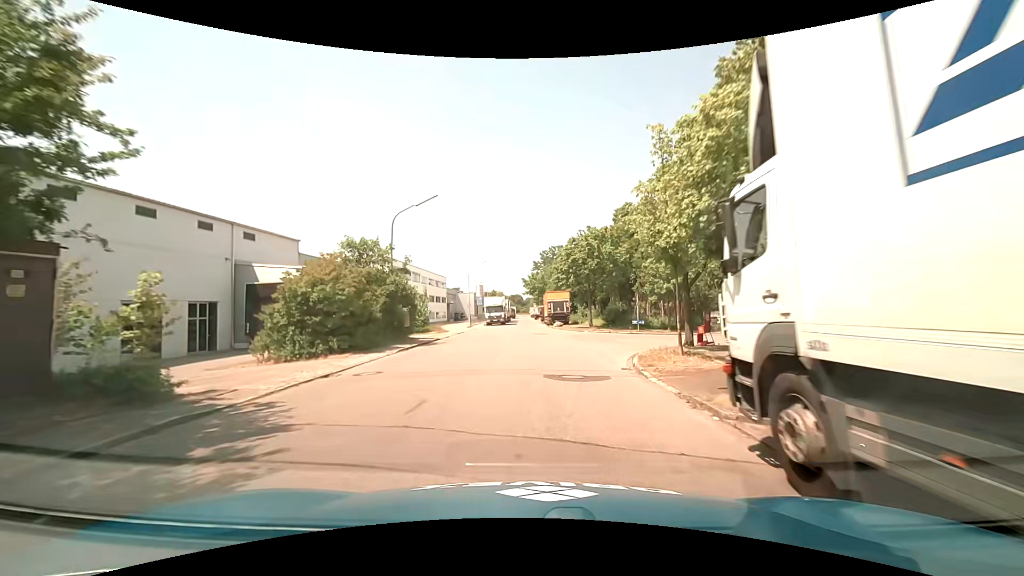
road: tertiary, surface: asphalt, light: Day
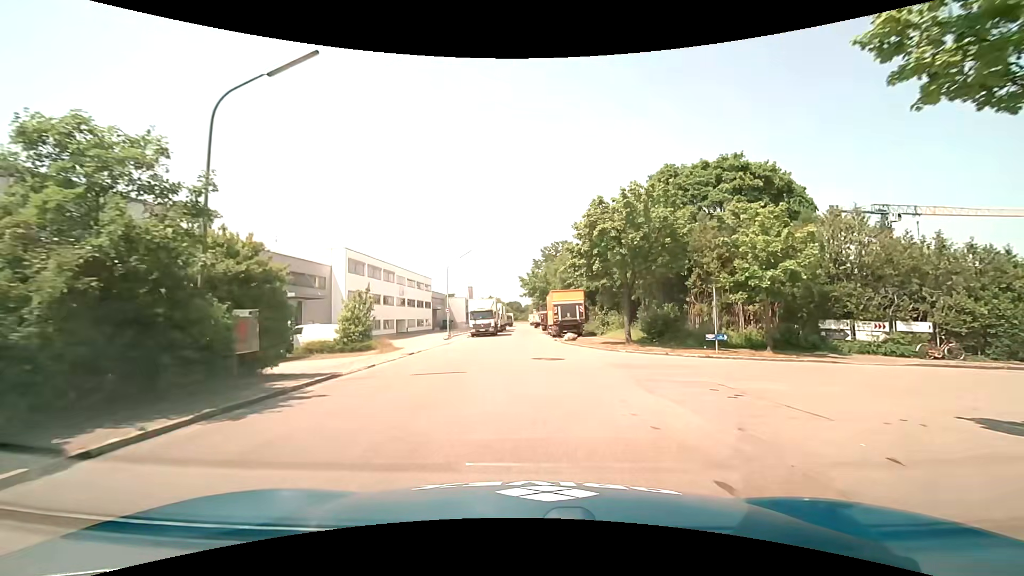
(-0.1, +15.6) m; 0°
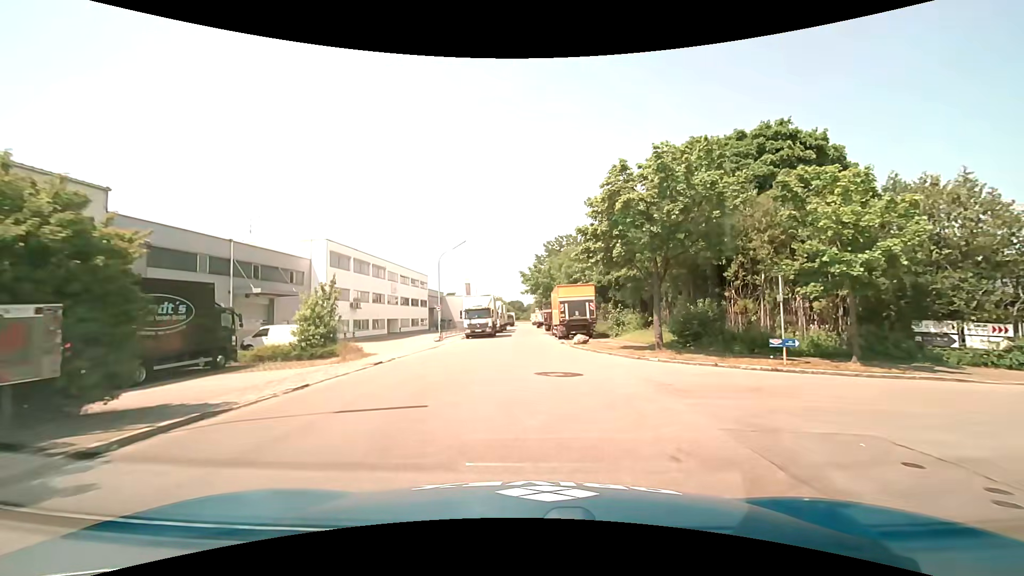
(0.0, +5.5) m; 0°
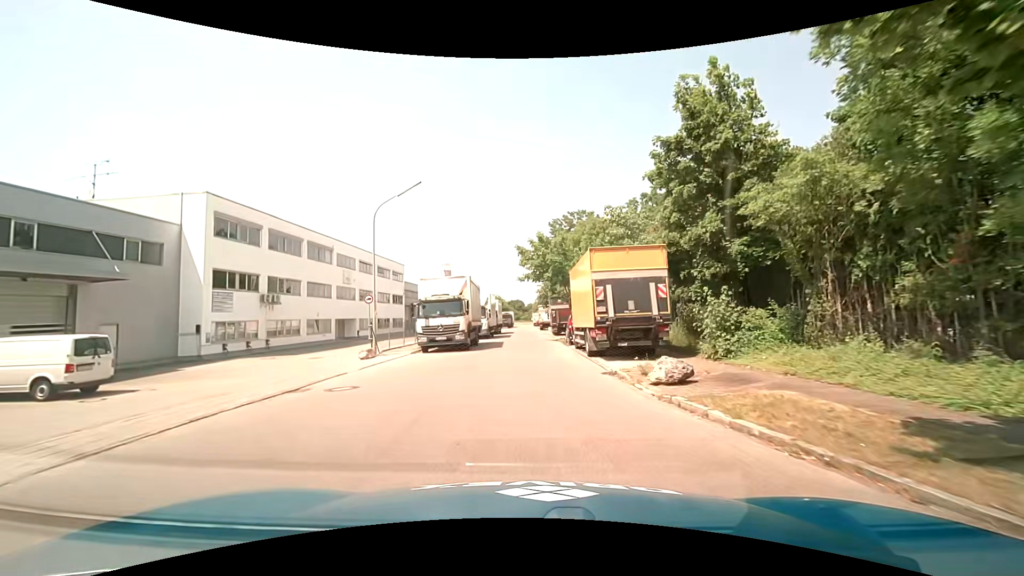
(-0.1, +18.0) m; 0°
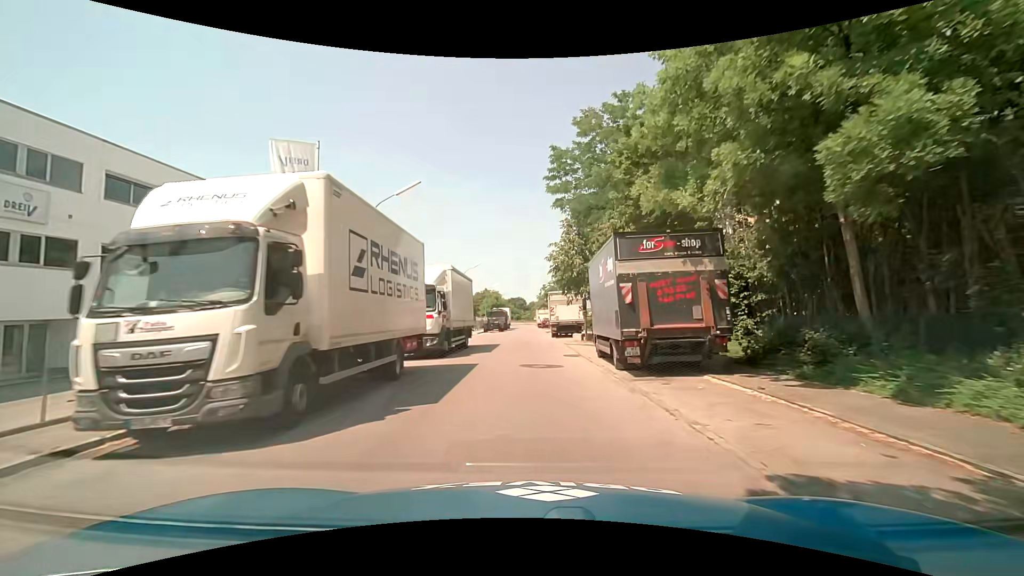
(-0.2, +32.9) m; -1°
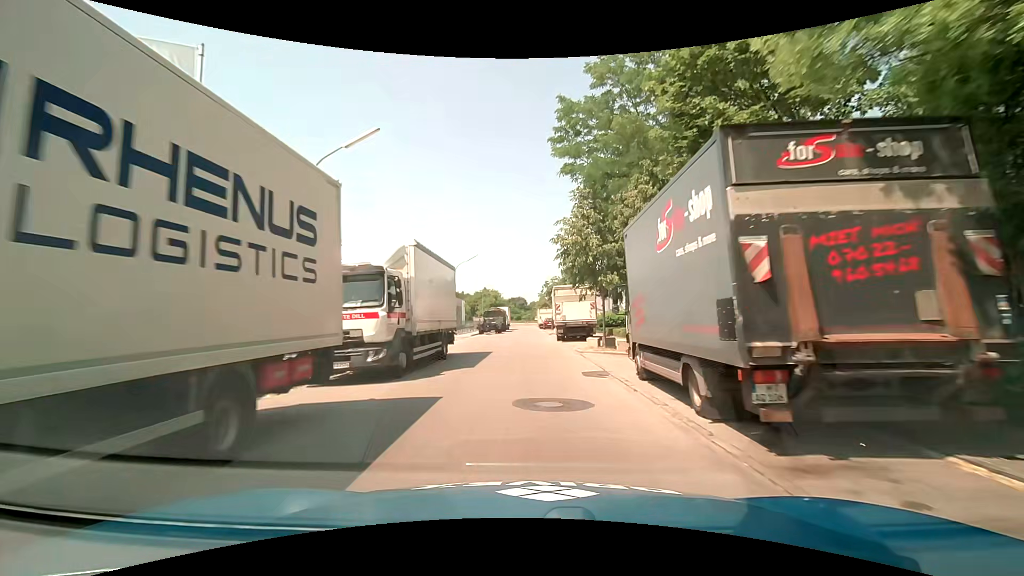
(0.0, +6.6) m; +1°
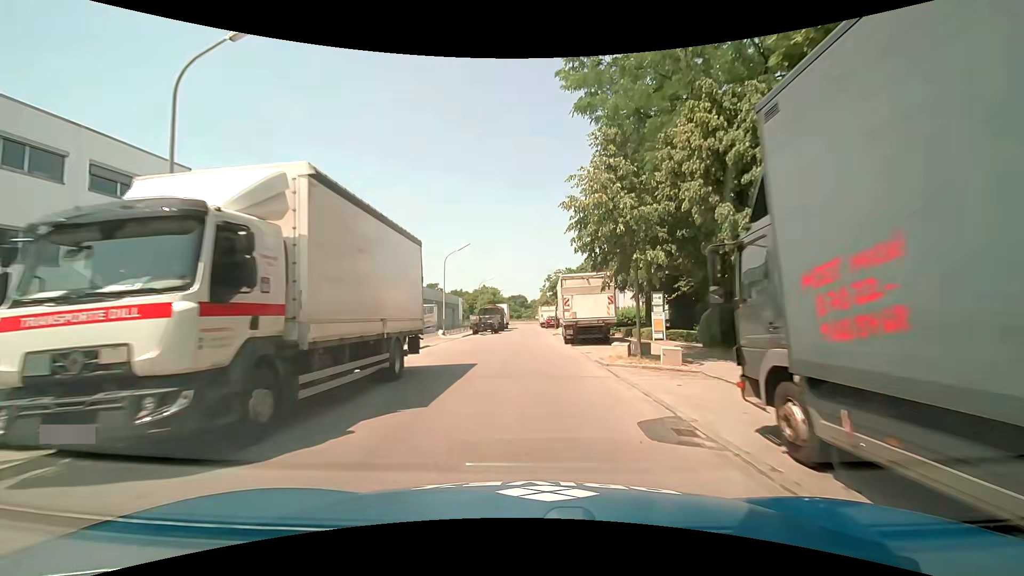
(0.0, +6.6) m; -1°
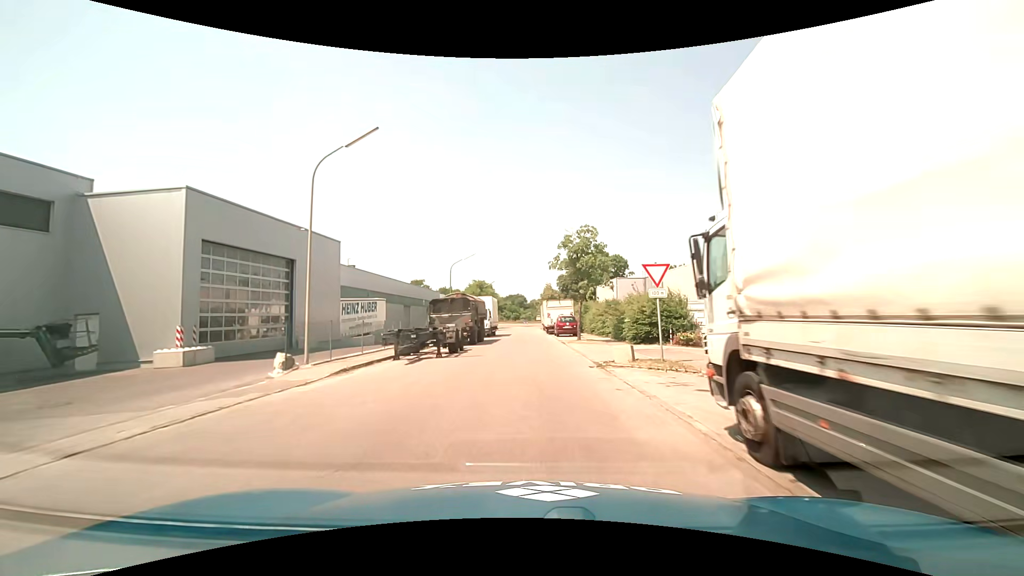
(0.0, +27.1) m; -1°
(0, +10) (0, +20) (+1, +30) (+1, +40) (+1, +50) (+1, +60) (+1, +70) (+1, +80) (+2, +90) (+3, +100) m
